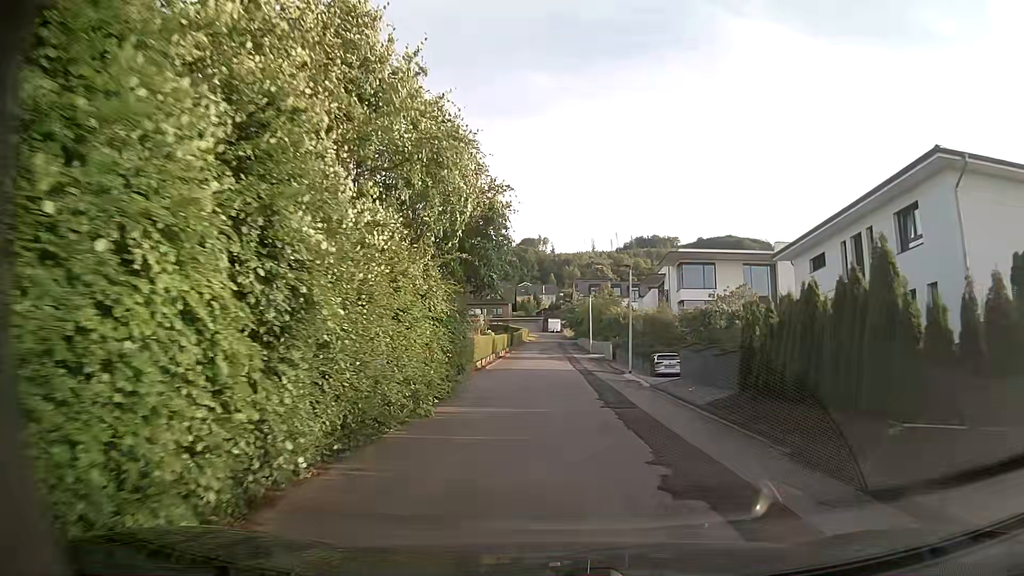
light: Day
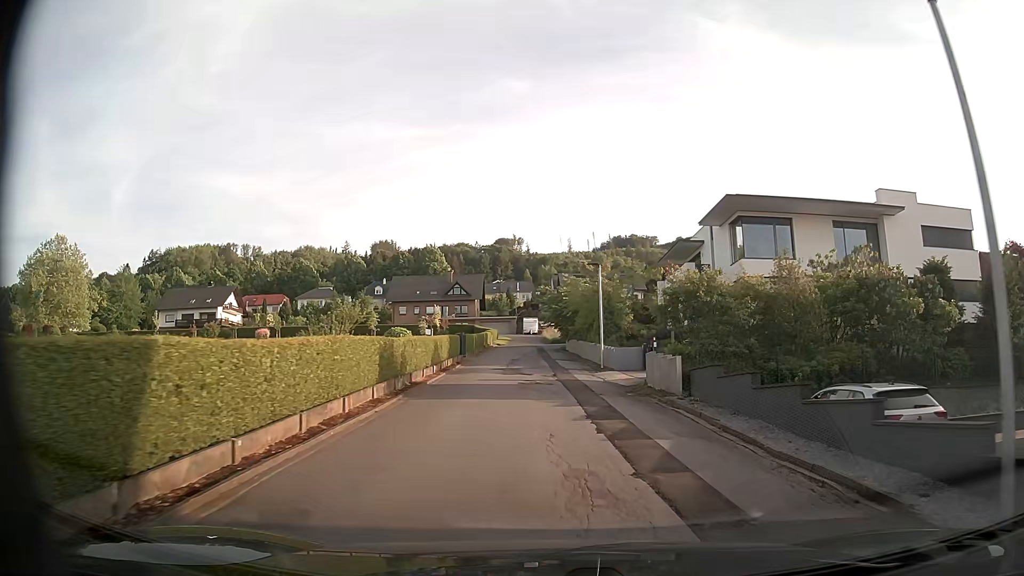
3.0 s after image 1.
(-0.2, +24.3) m; +2°
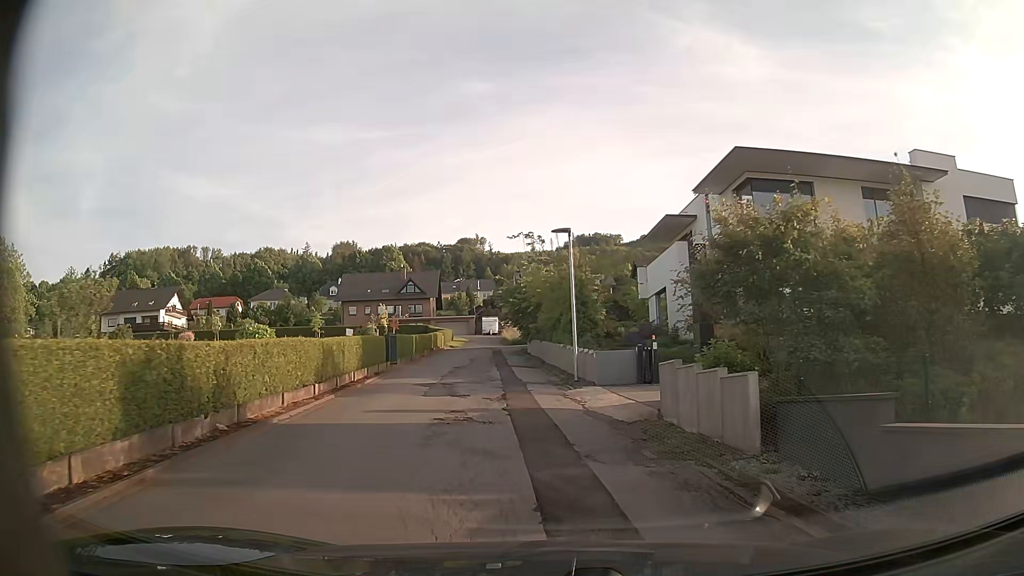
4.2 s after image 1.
(+0.3, +8.7) m; +3°
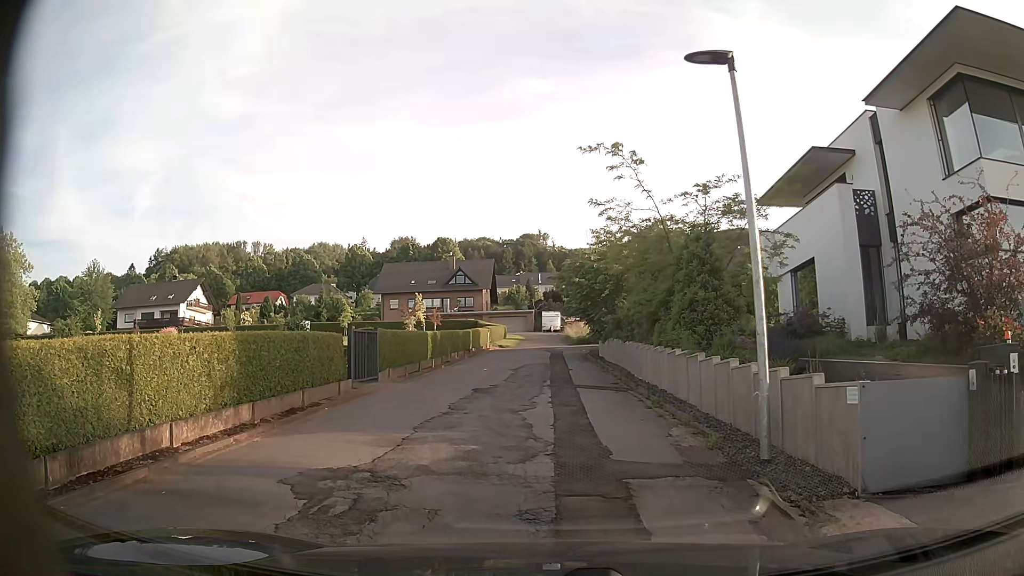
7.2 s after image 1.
(-0.7, +12.3) m; -5°
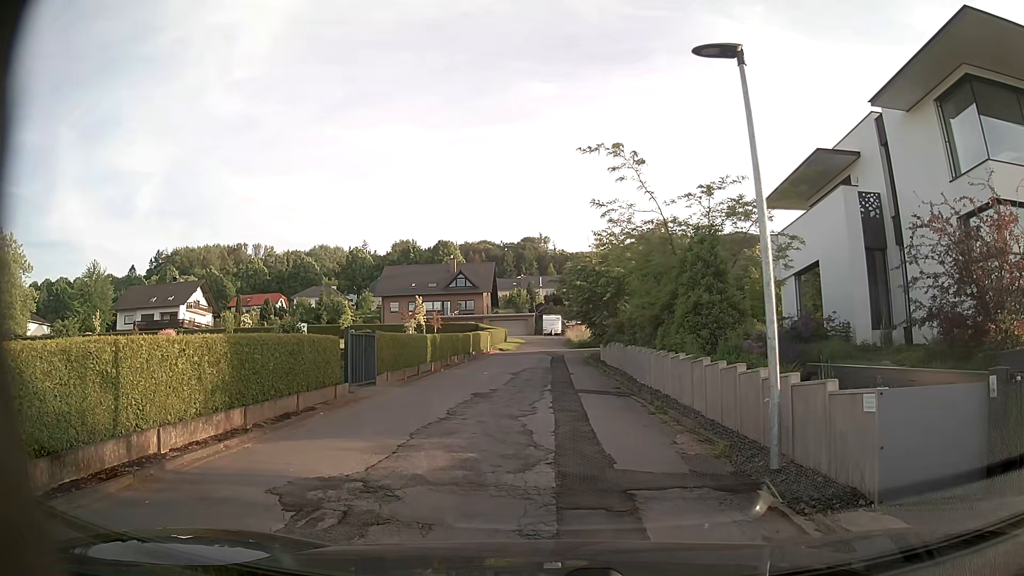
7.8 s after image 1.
(0.0, +0.3) m; 0°
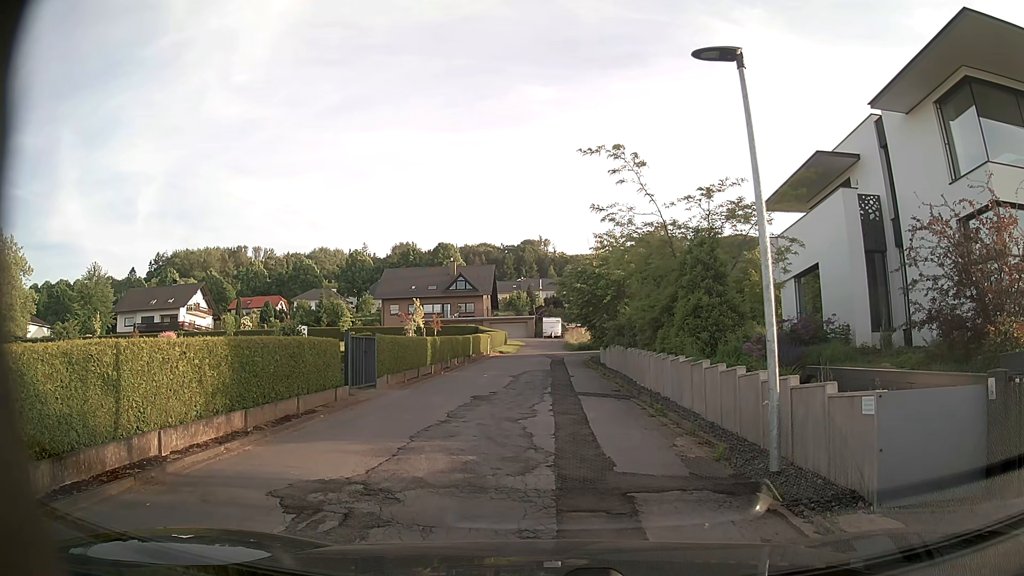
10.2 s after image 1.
(0.0, +0.1) m; 0°
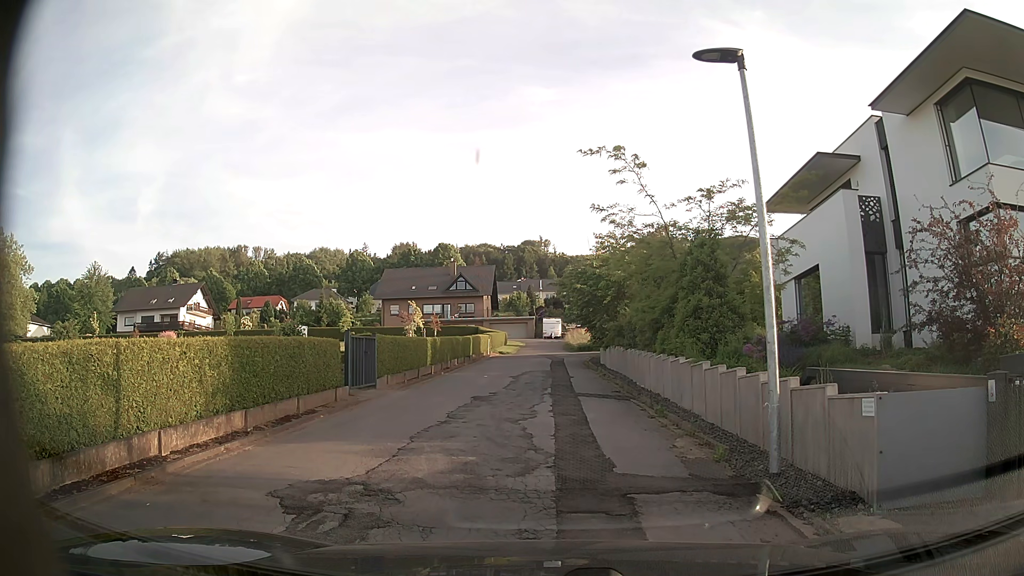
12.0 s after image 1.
(0.0, 0.0) m; 0°
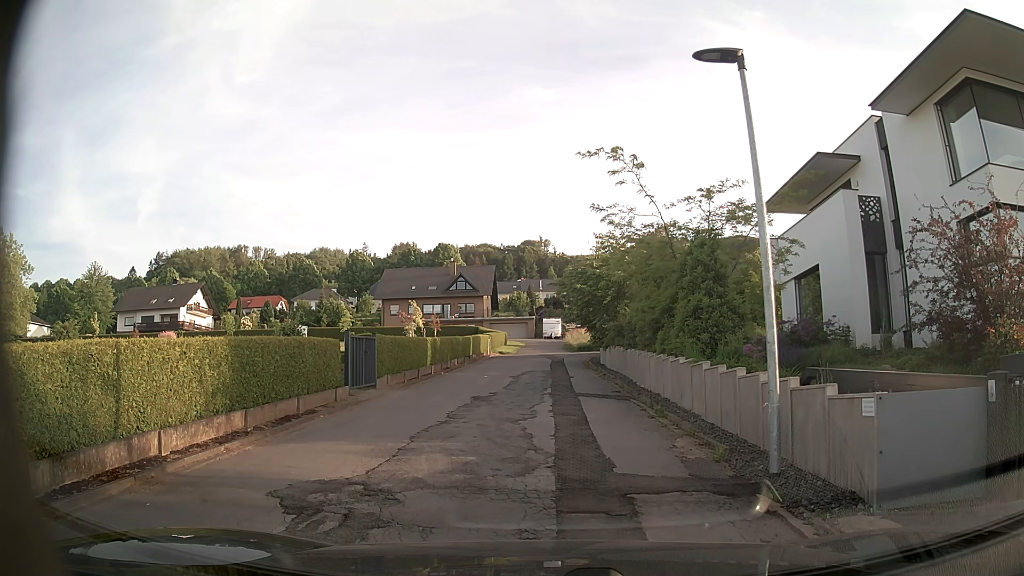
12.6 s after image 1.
(0.0, 0.0) m; 0°
